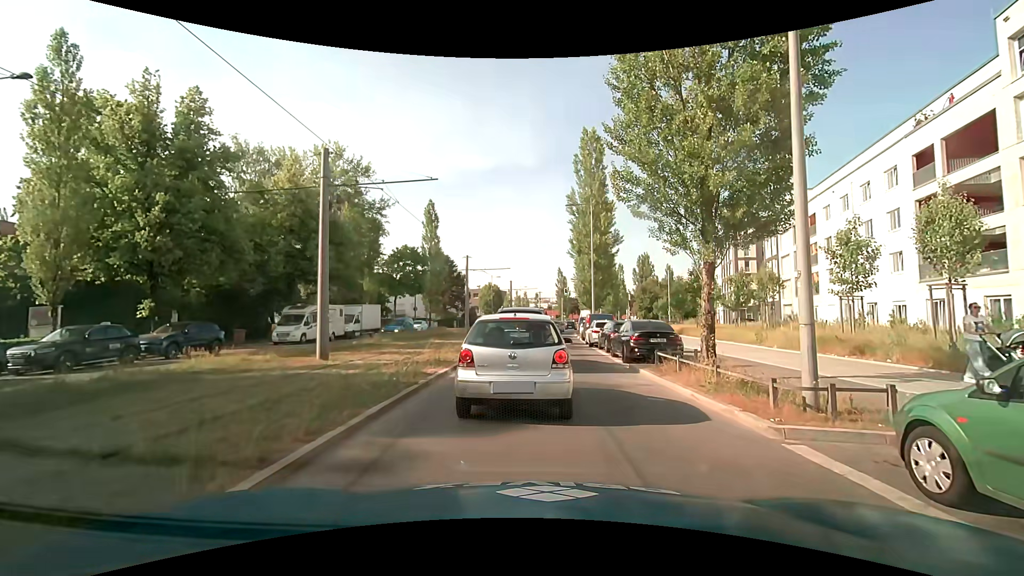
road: secondary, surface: asphalt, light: Day
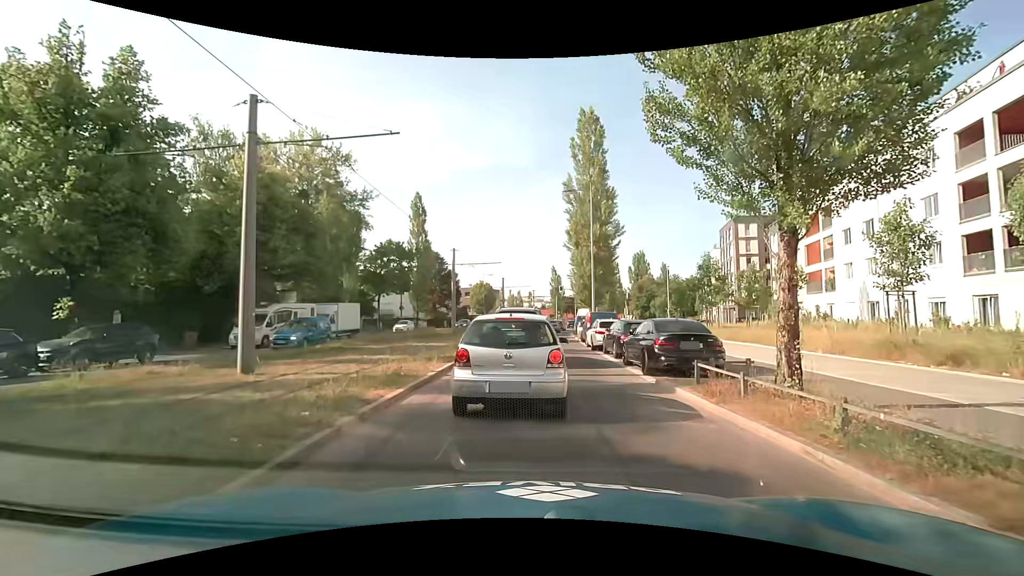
(0.0, +4.0) m; +1°
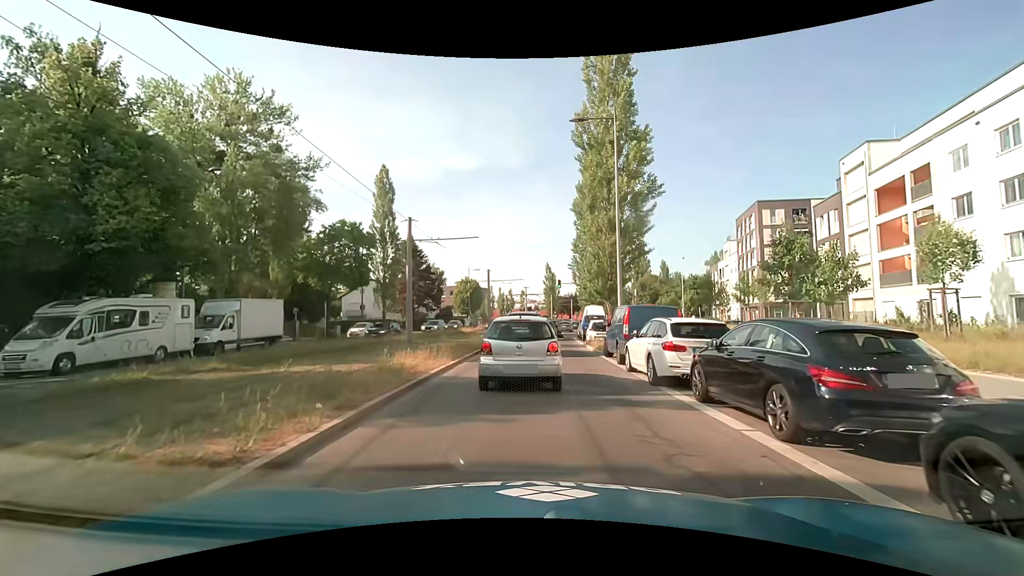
(-0.1, +12.7) m; +1°
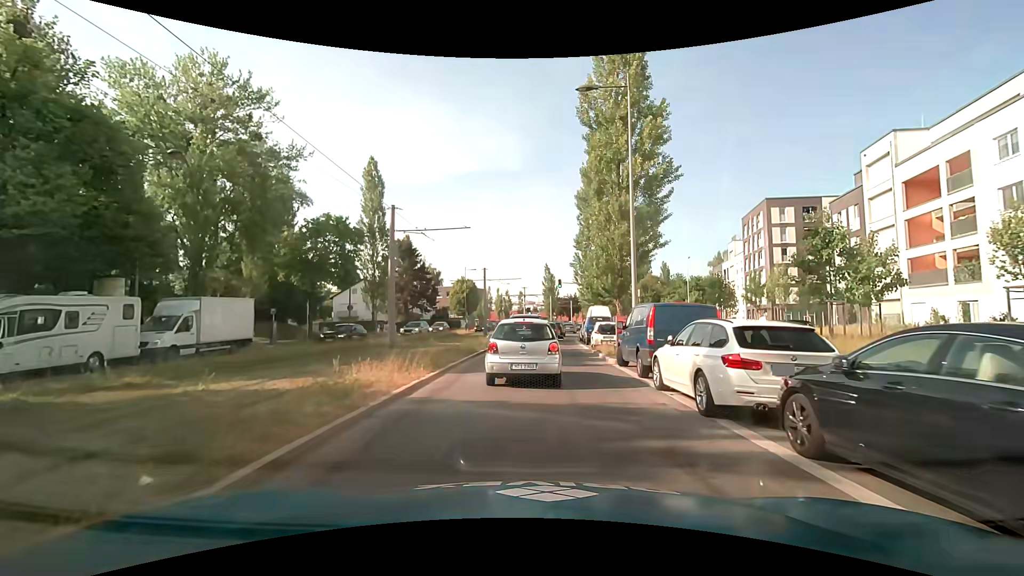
(0.0, +3.4) m; -1°
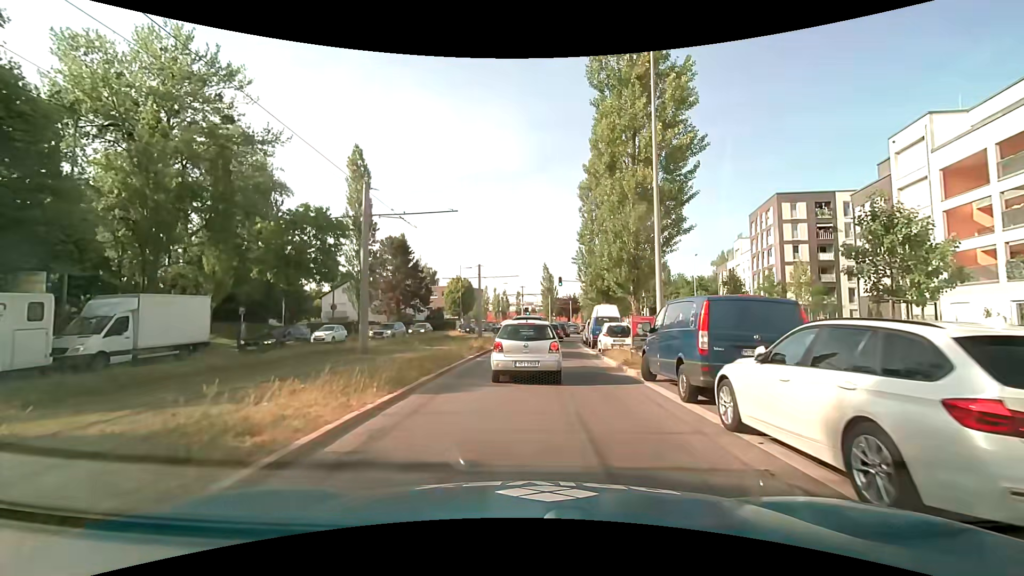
(+0.1, +3.9) m; +2°
(0, +10) (0, +20) (+1, +30) (+1, +40) (+2, +50) (+3, +60) (+5, +70) (+7, +80) (+8, +89) (+10, +99) m
